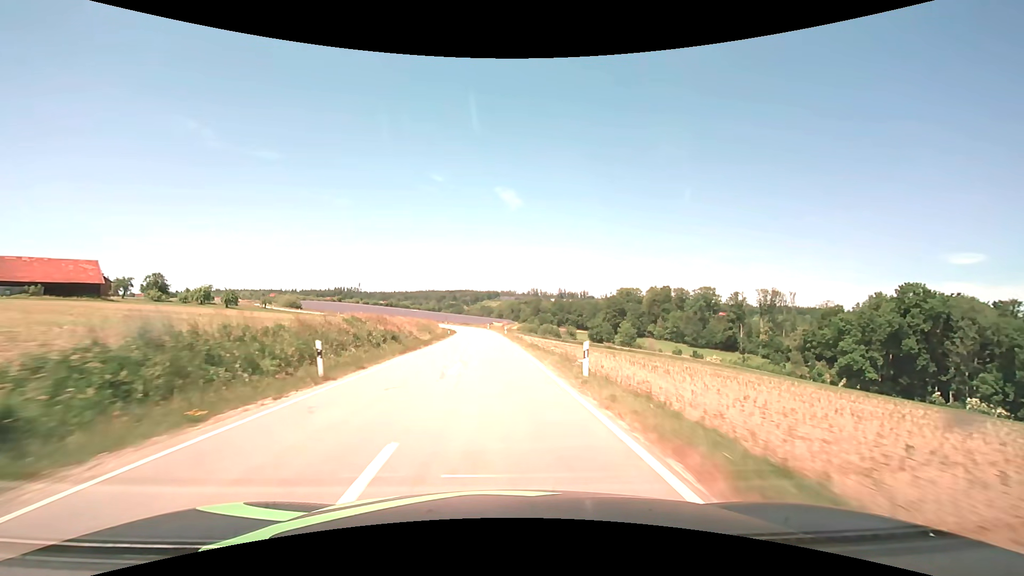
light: Day
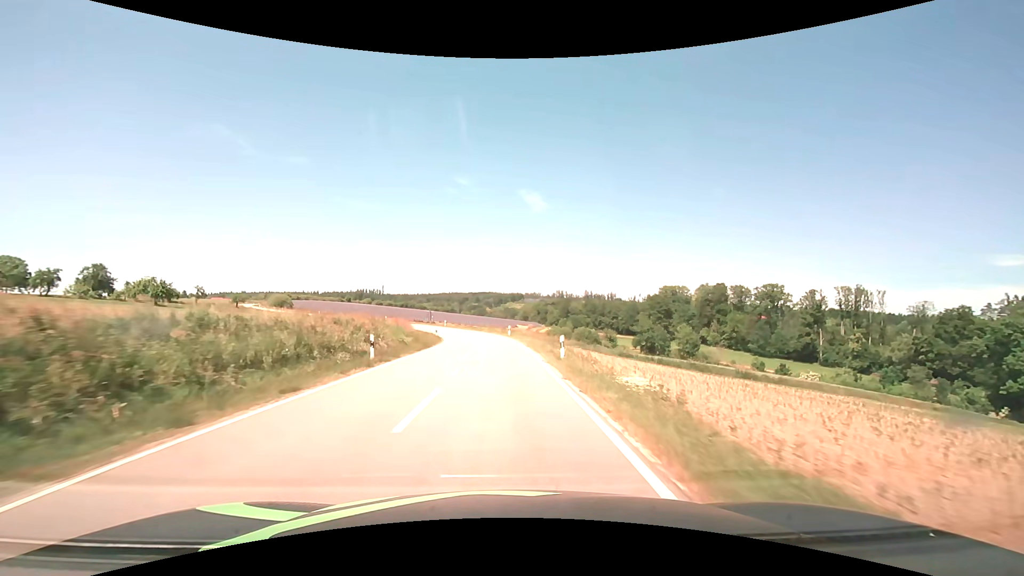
(-1.2, +43.3) m; -3°
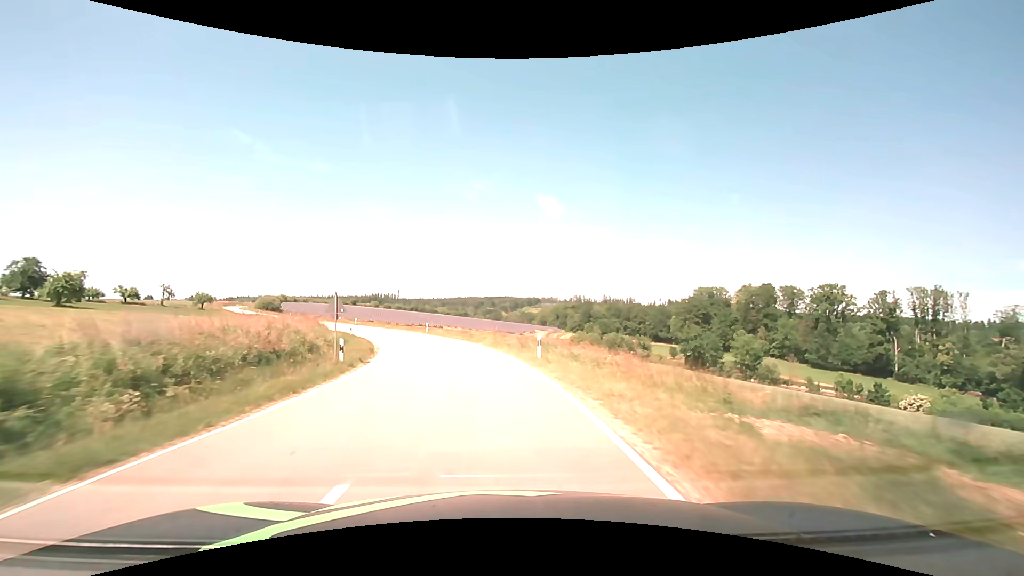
(-0.3, +29.8) m; -2°
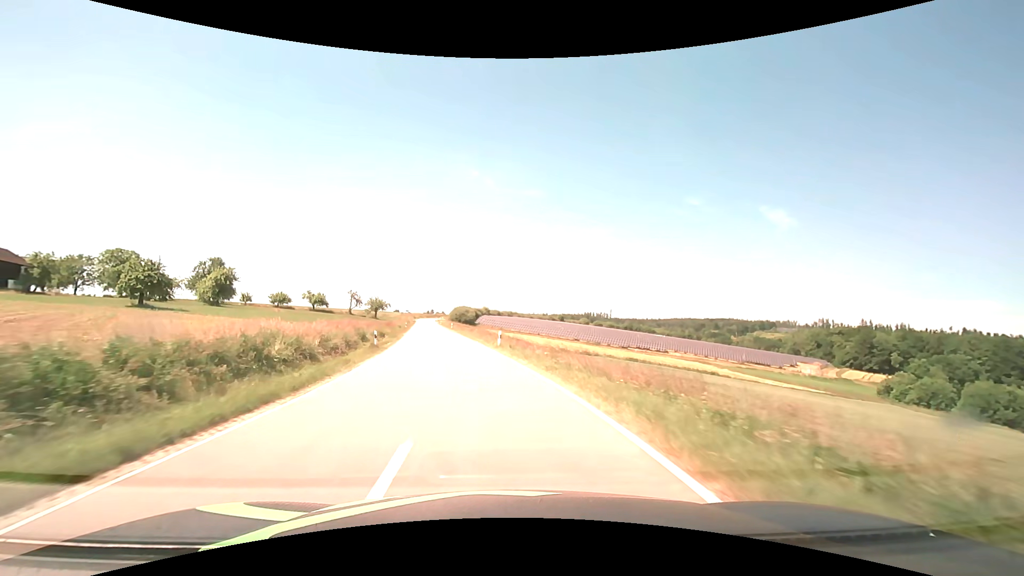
(-9.0, +46.5) m; -24°
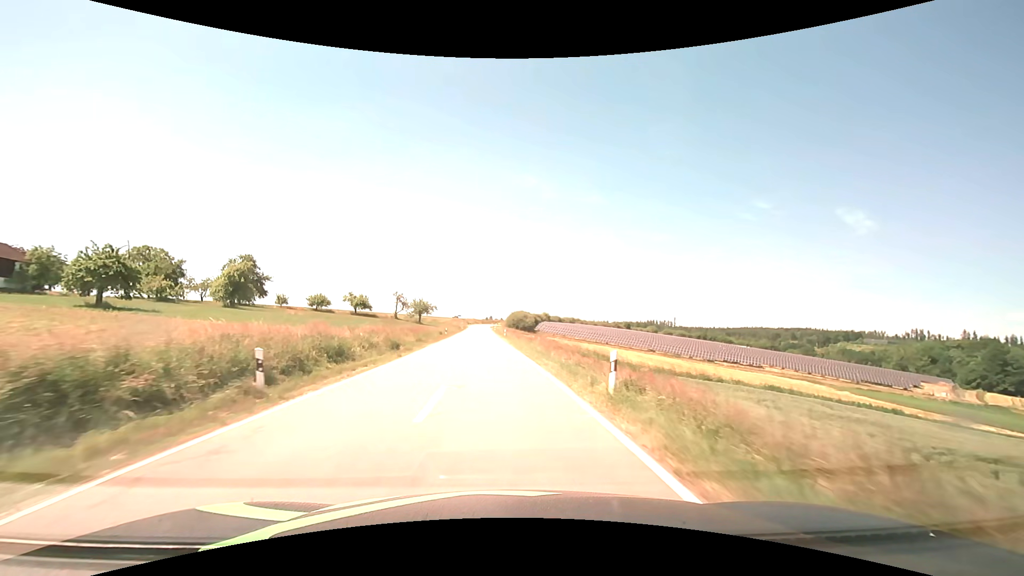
(-1.3, +19.1) m; -7°
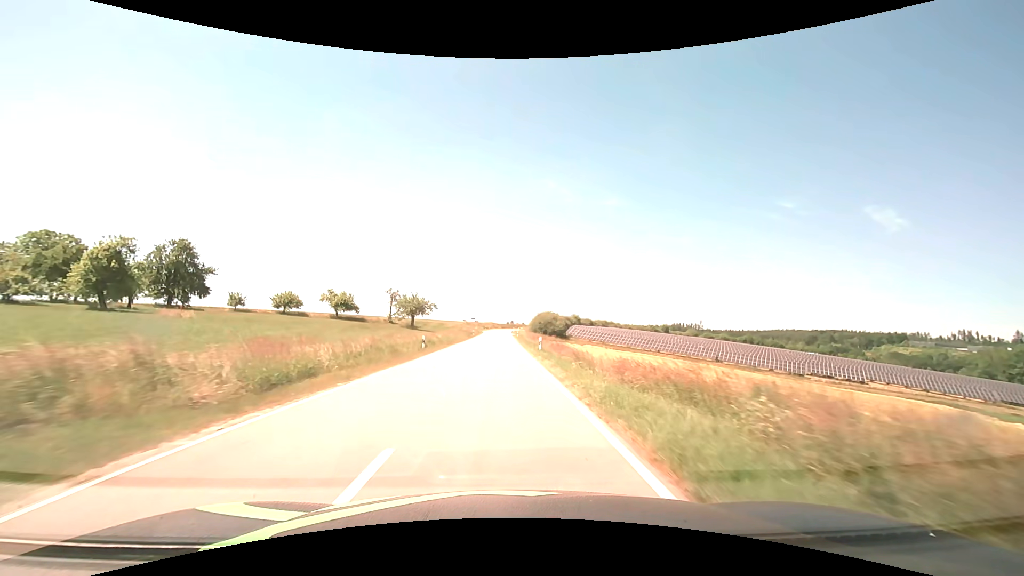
(-0.9, +29.9) m; -2°
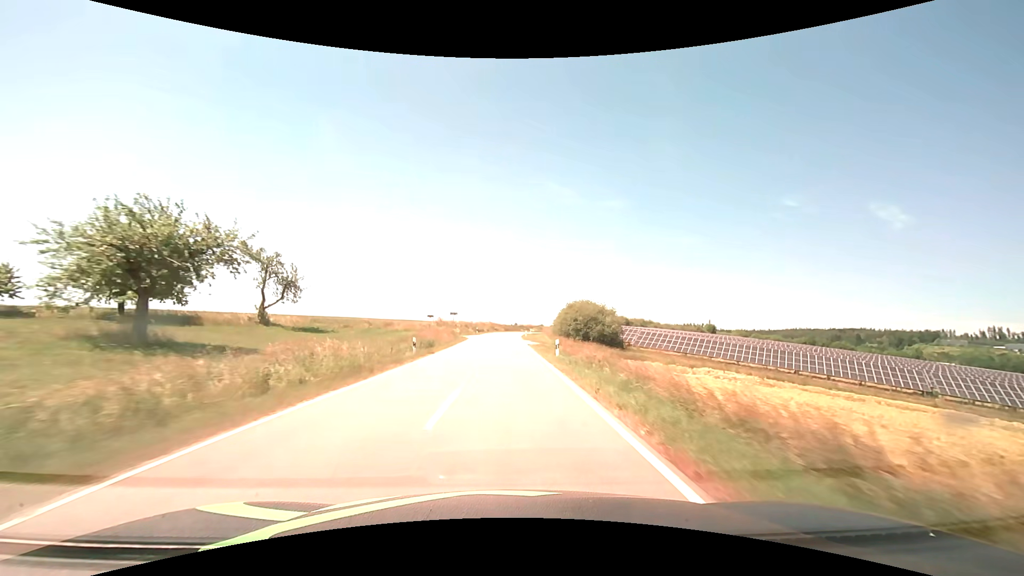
(-0.6, +55.3) m; 0°
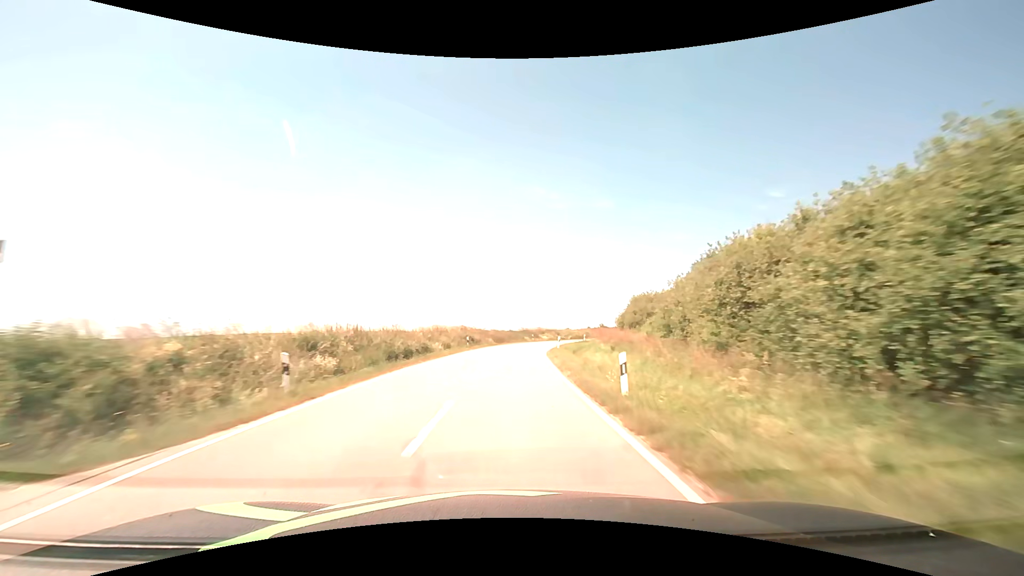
(+0.2, +62.1) m; +1°
(0, +10) (0, +20) (+1, +30) (+2, +40) (+3, +50) (+5, +60) (+8, +69) (+12, +79) (+16, +88) (+21, +96) m
